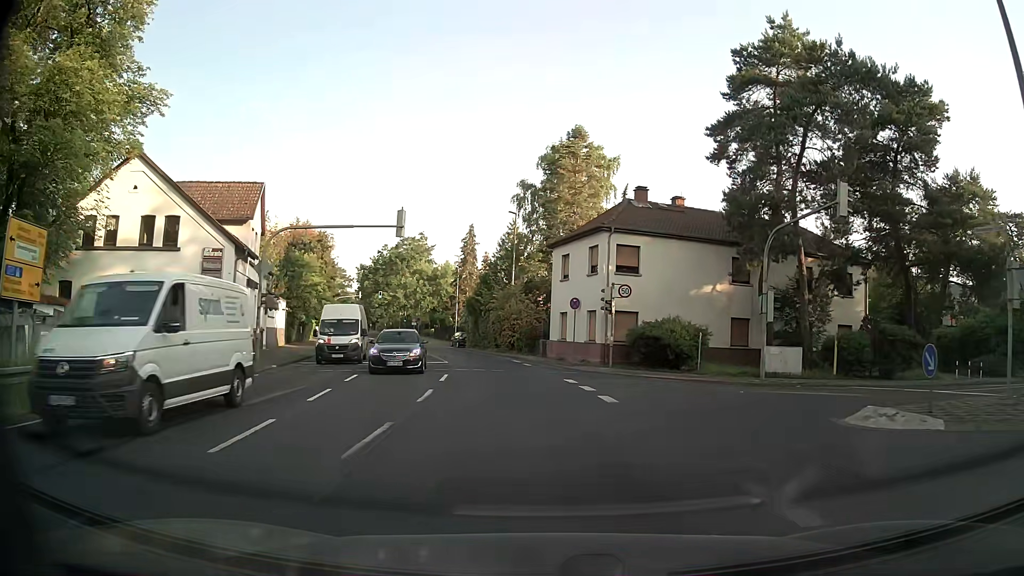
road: secondary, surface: asphalt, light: Day
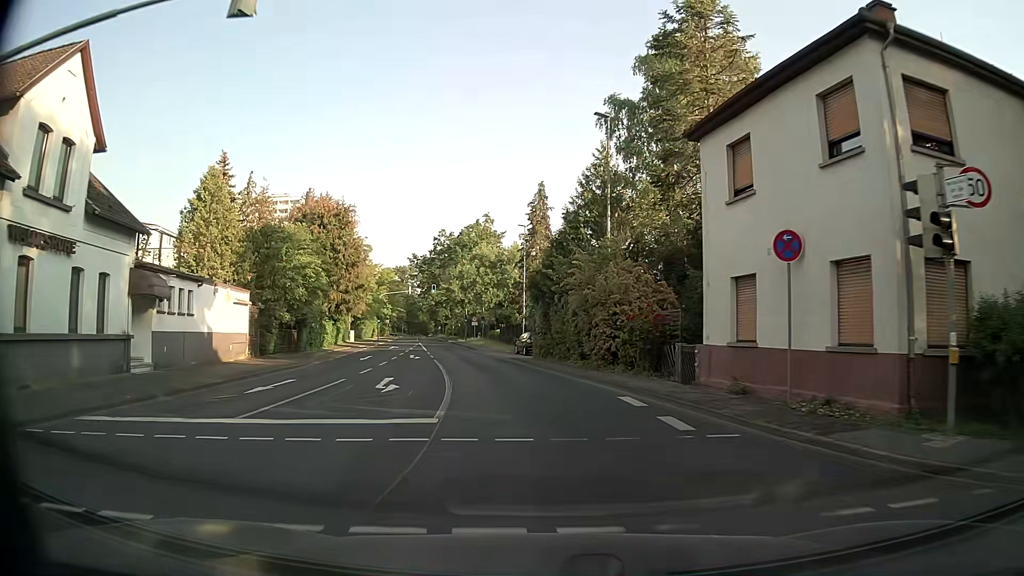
(-1.1, +21.1) m; -6°
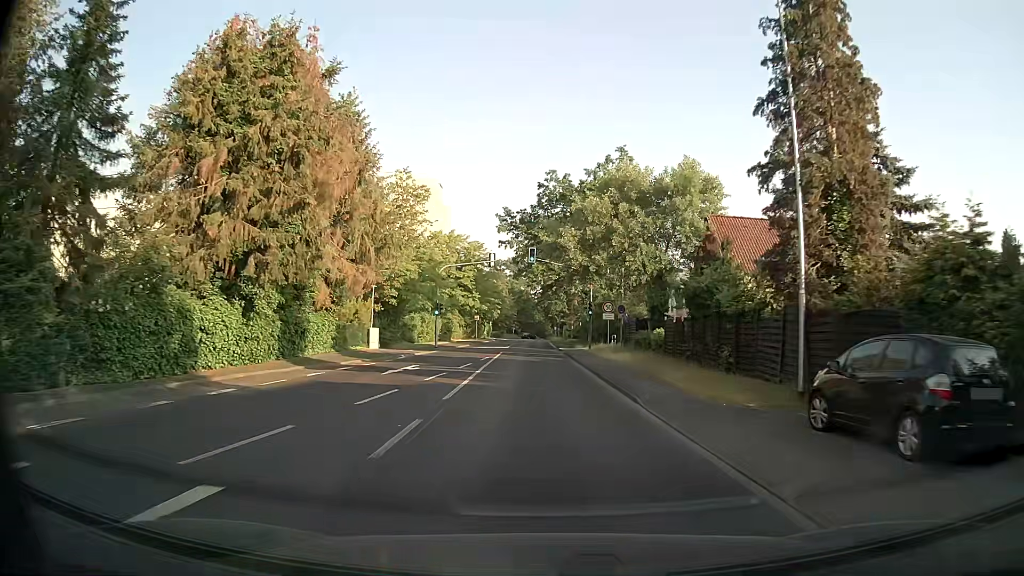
(-4.3, +36.3) m; -10°
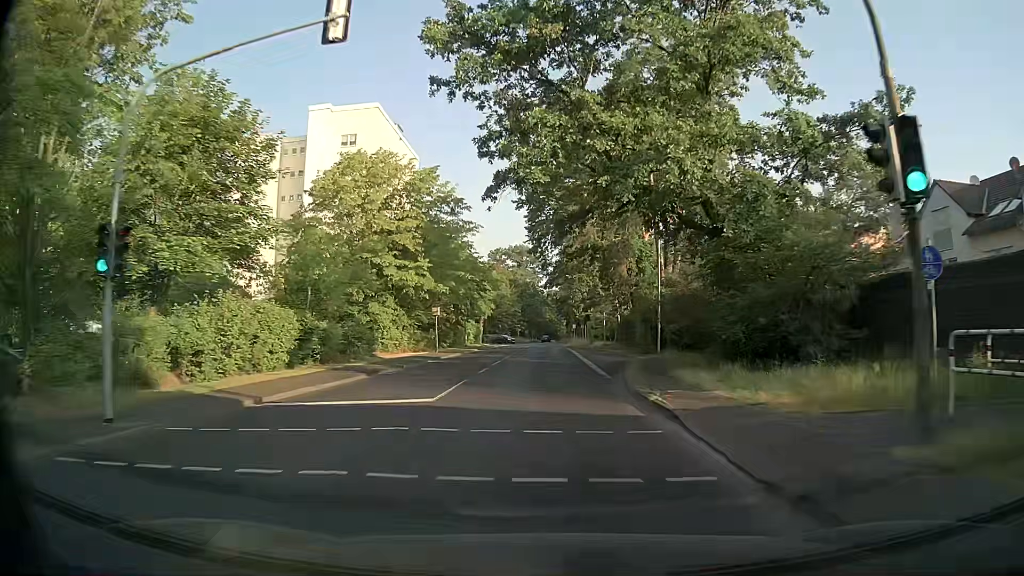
(-0.8, +39.1) m; -1°
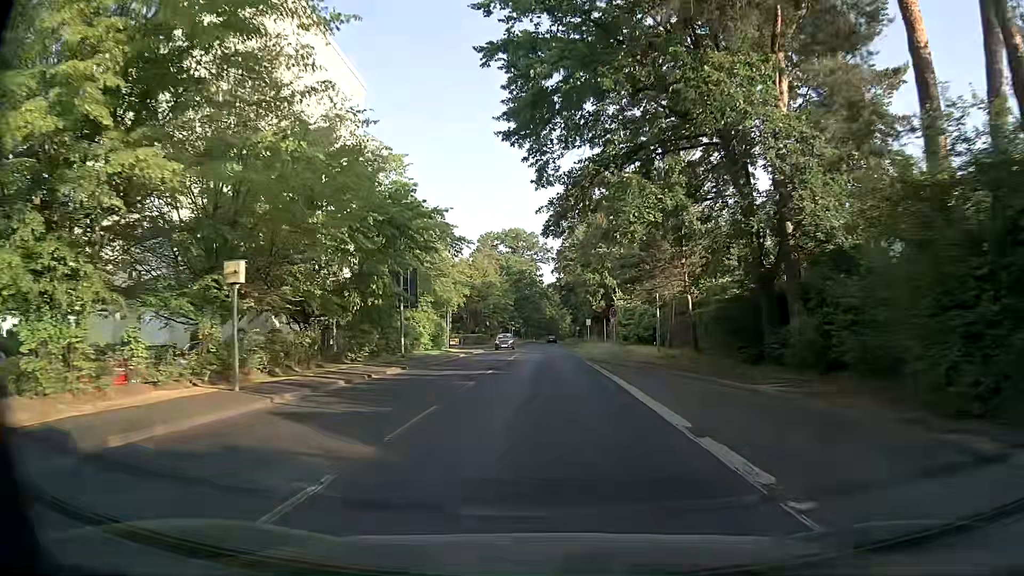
(-0.1, +30.6) m; 0°
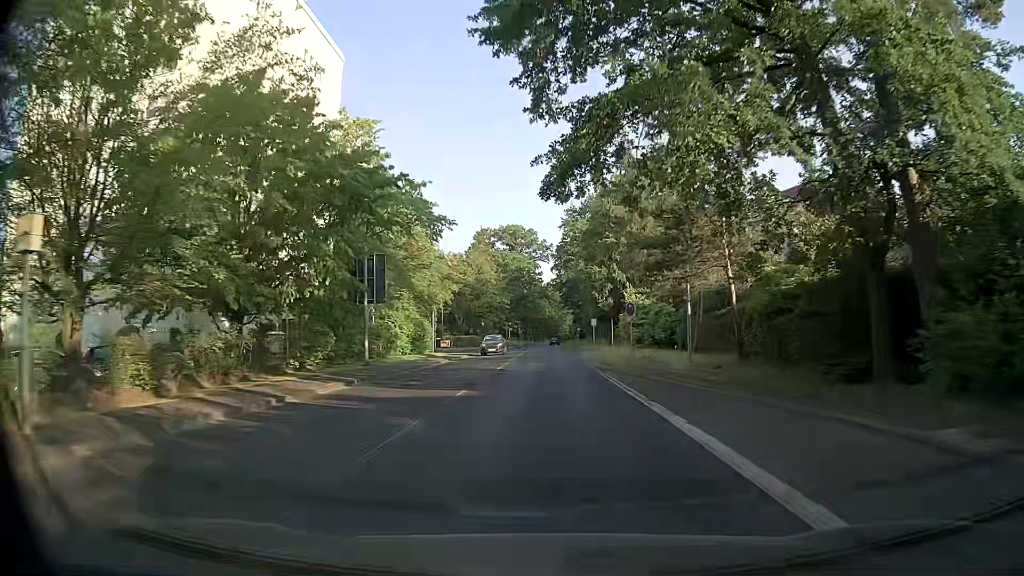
(0.0, +7.6) m; 0°
